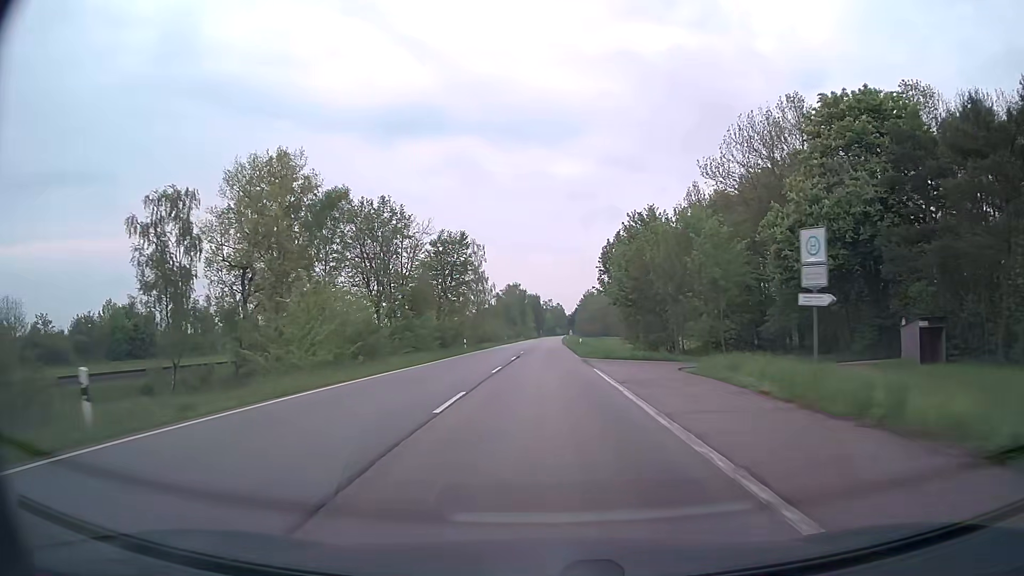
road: secondary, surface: asphalt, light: Day
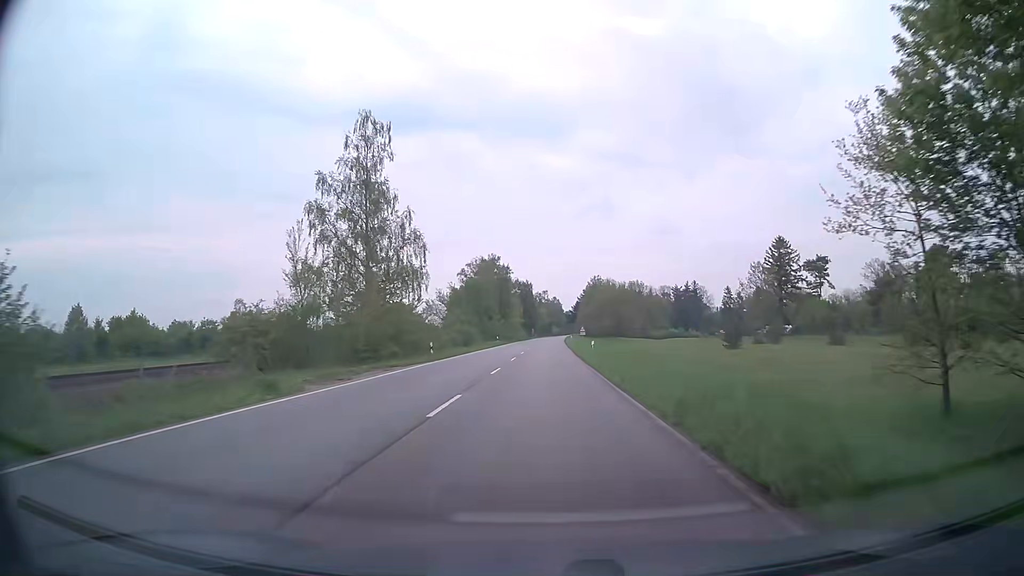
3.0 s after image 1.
(+0.3, +60.4) m; 0°
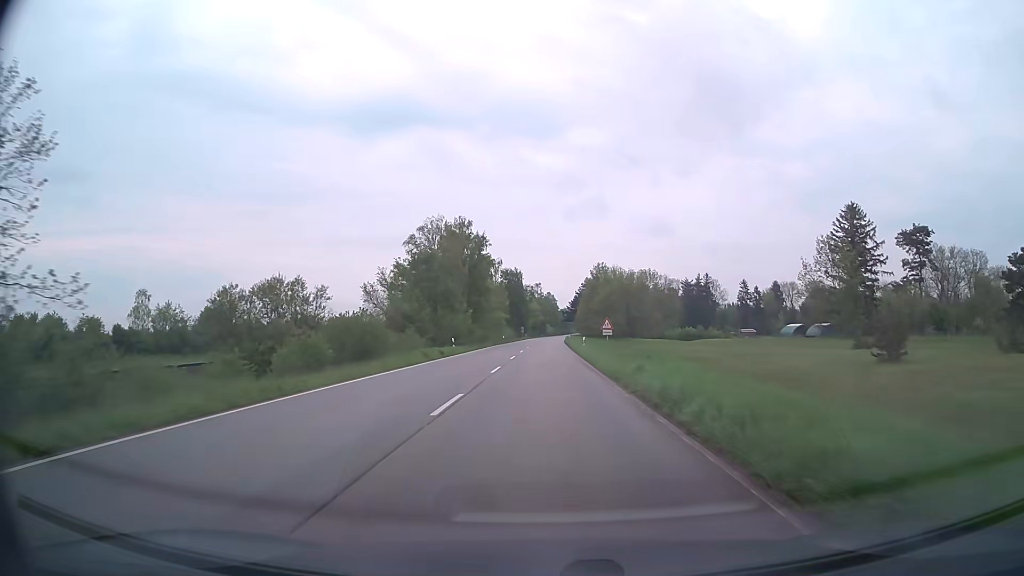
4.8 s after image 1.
(+0.2, +36.0) m; +1°
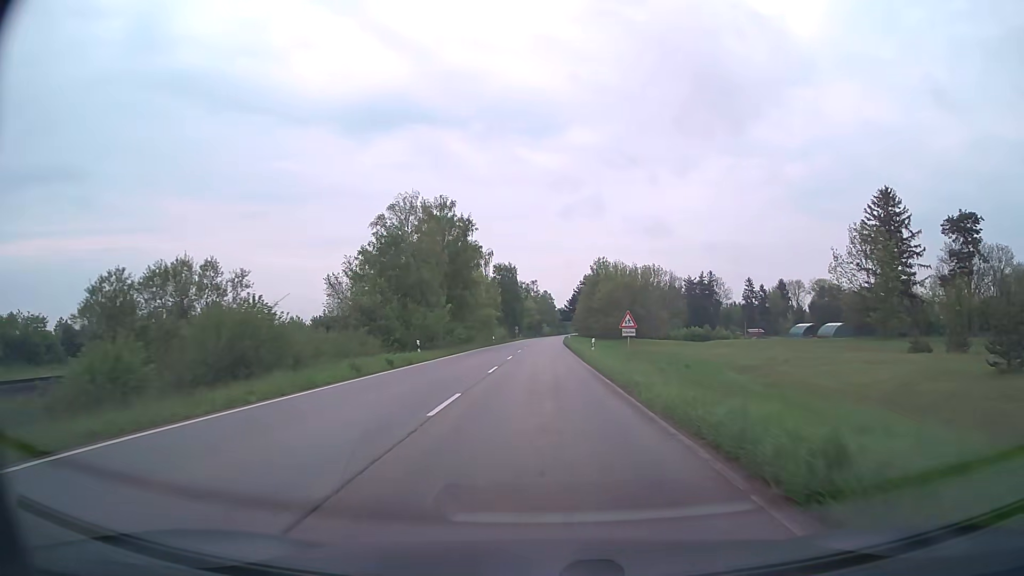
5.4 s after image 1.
(0.0, +12.0) m; 0°
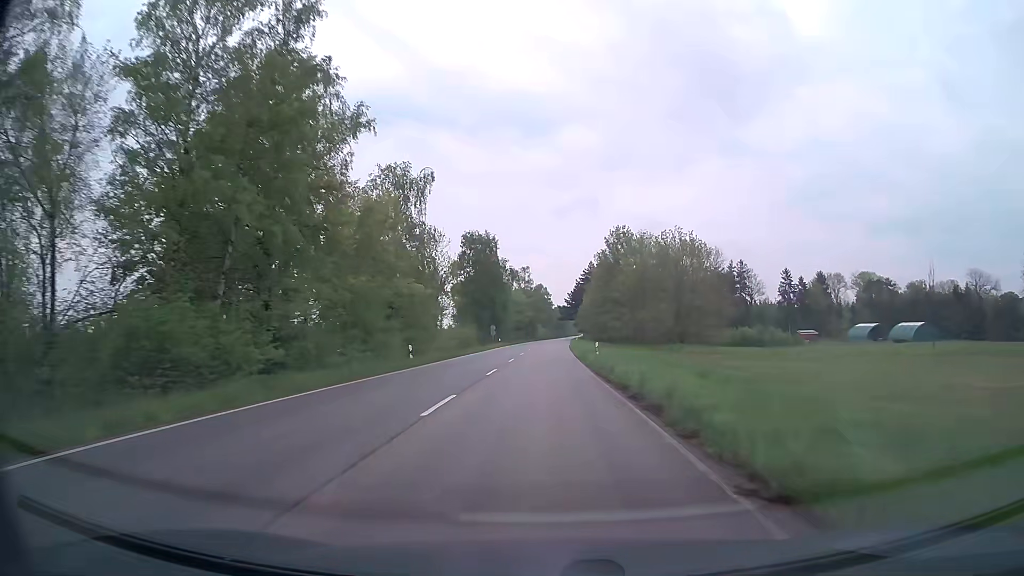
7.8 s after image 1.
(+0.2, +47.7) m; 0°
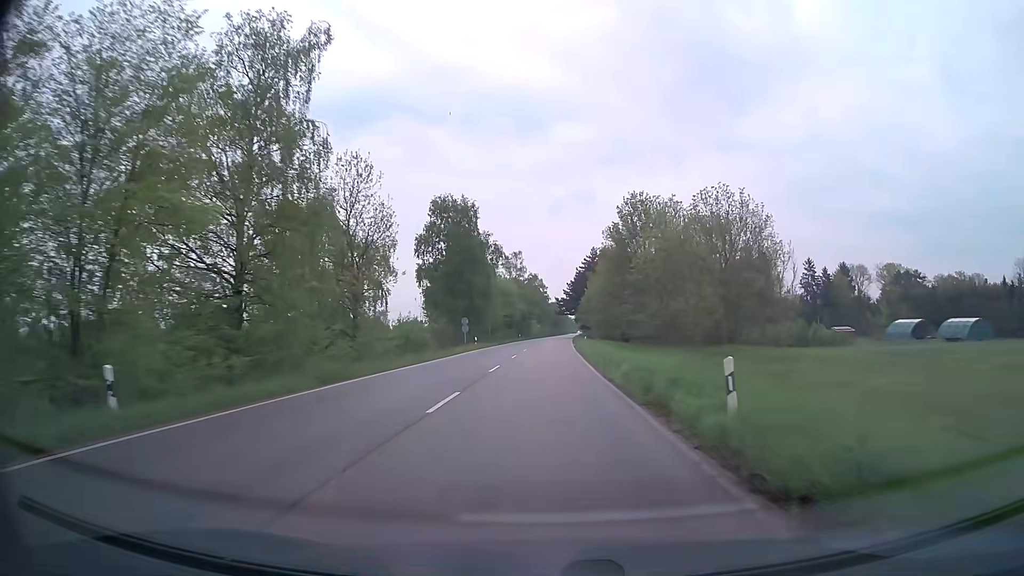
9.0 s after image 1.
(0.0, +23.7) m; 0°
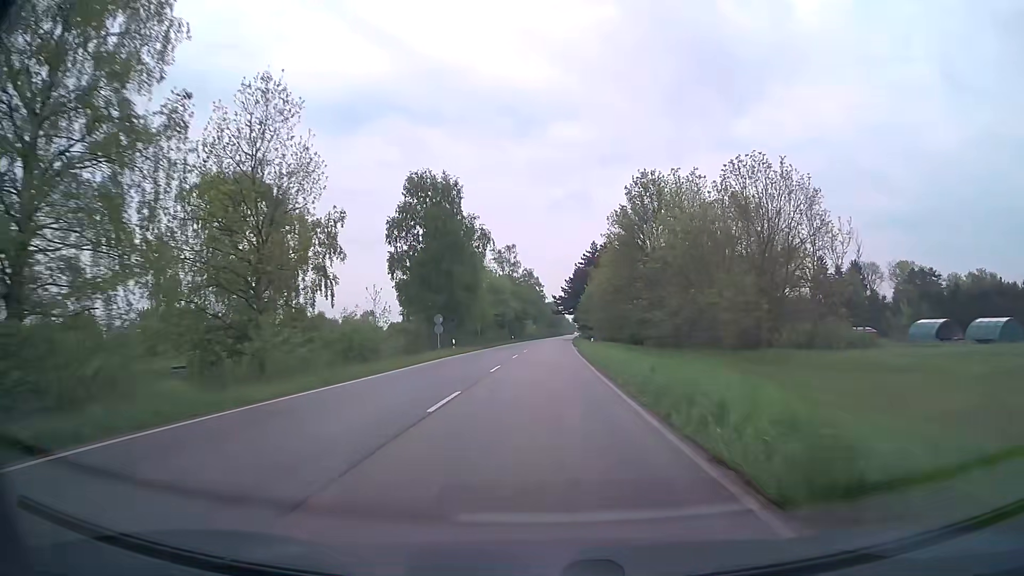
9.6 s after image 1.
(0.0, +11.8) m; 0°
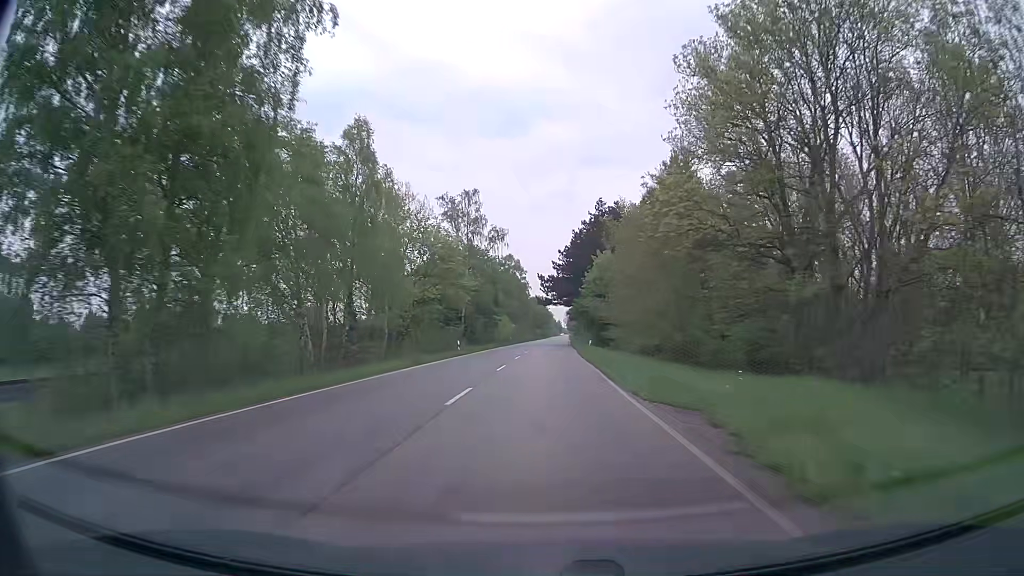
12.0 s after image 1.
(+0.5, +46.8) m; +1°
(0, +10) (0, +20) (0, +30) (+1, +40) (+1, +50) (+1, +60) (+1, +70) (+2, +80) (+2, +90) (+2, +100) m
